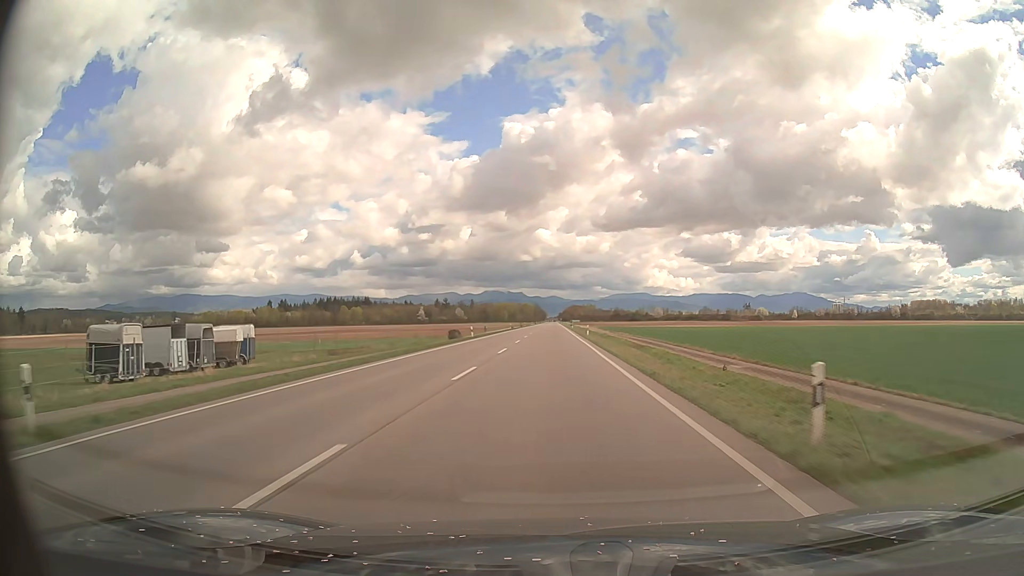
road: primary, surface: asphalt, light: Day
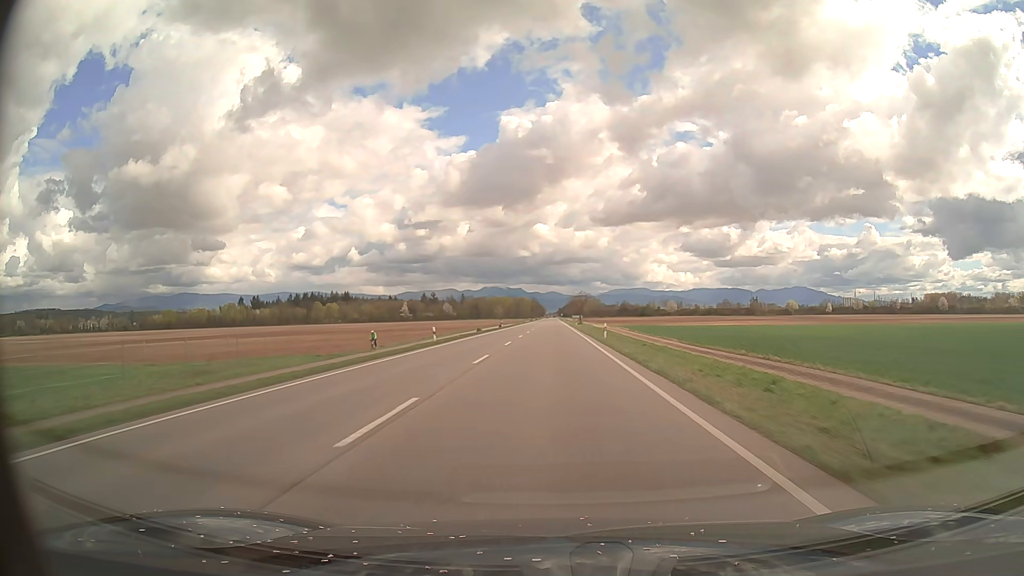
(0.0, +68.9) m; 0°
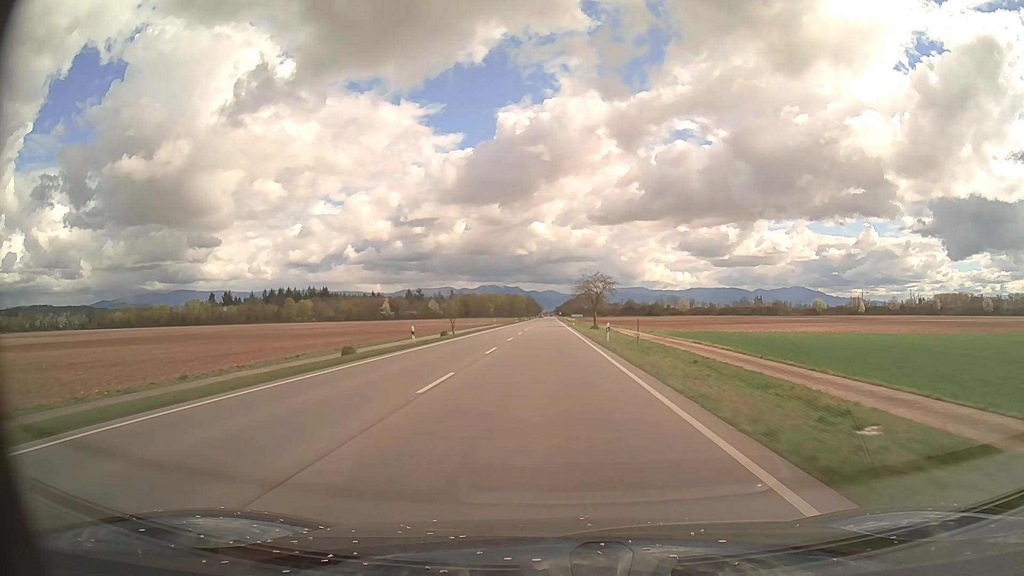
(+0.1, +55.3) m; 0°
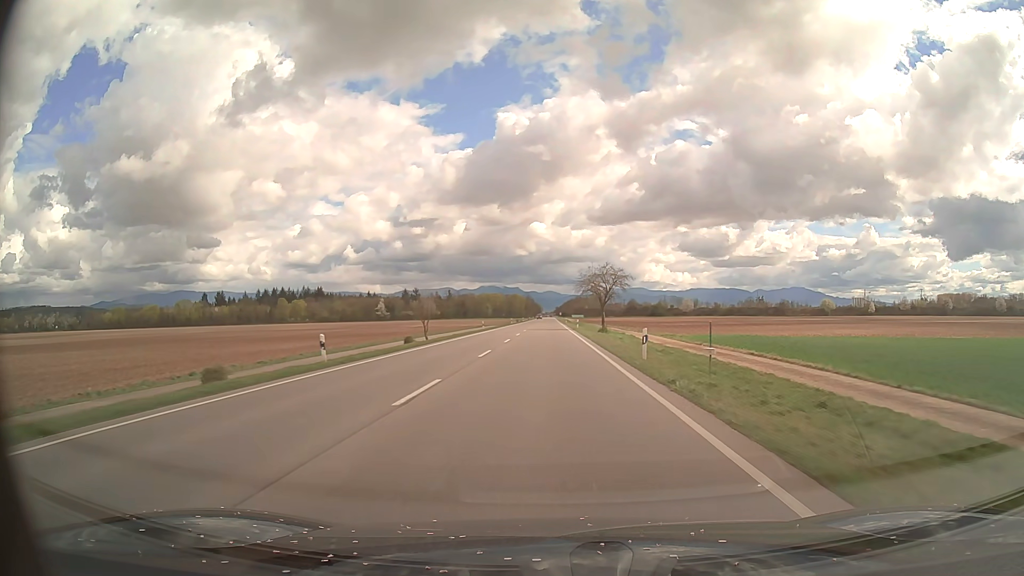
(0.0, +13.8) m; 0°
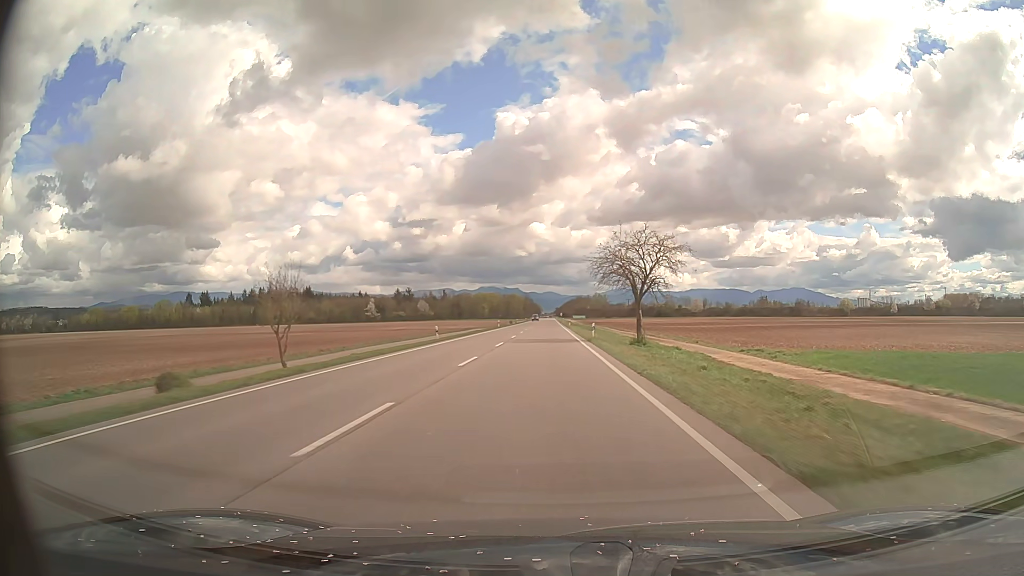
(0.0, +28.0) m; 0°
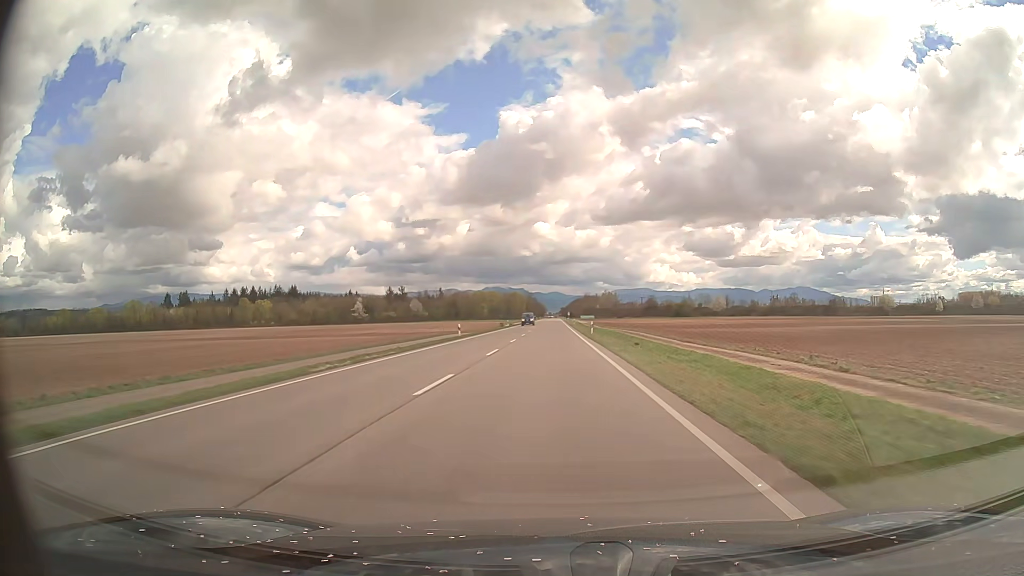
(-0.2, +43.2) m; 0°
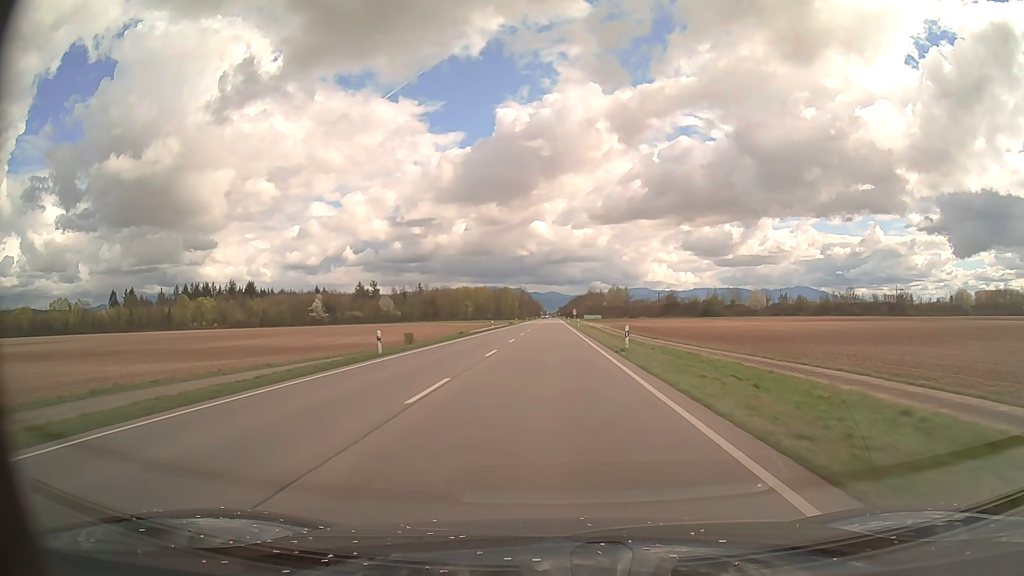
(-0.2, +73.5) m; 0°
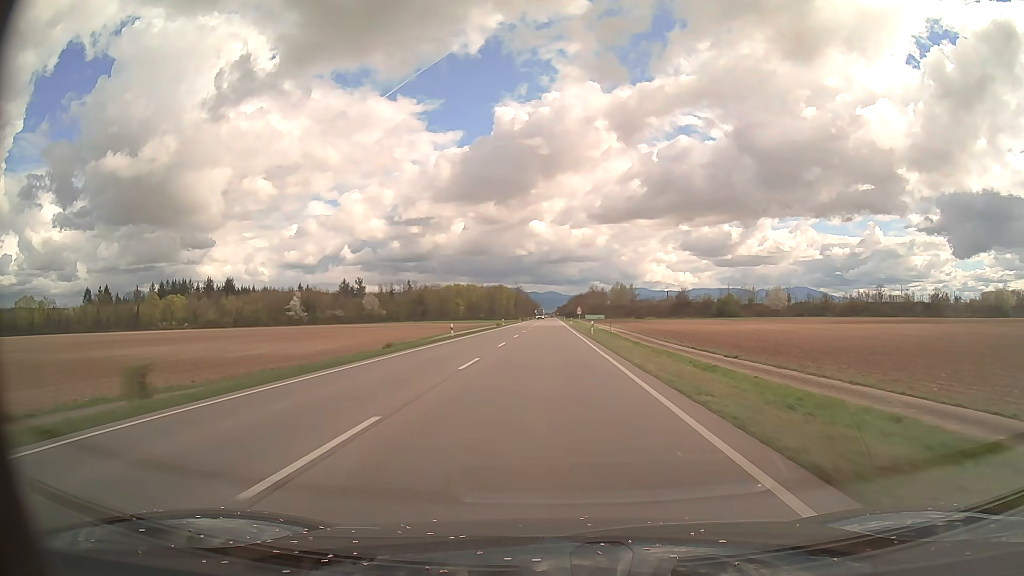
(0.0, +29.7) m; 0°
(0, +10) (0, +20) (0, +30) (0, +40) (0, +50) (0, +60) (0, +70) (0, +80) (0, +90) (0, +100) m
